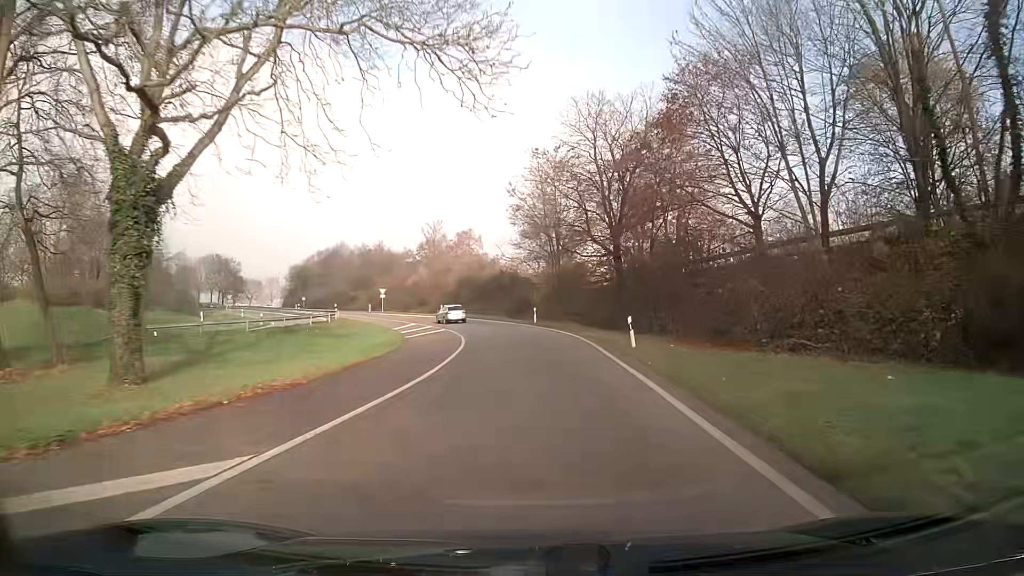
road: trunk_link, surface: asphalt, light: Day
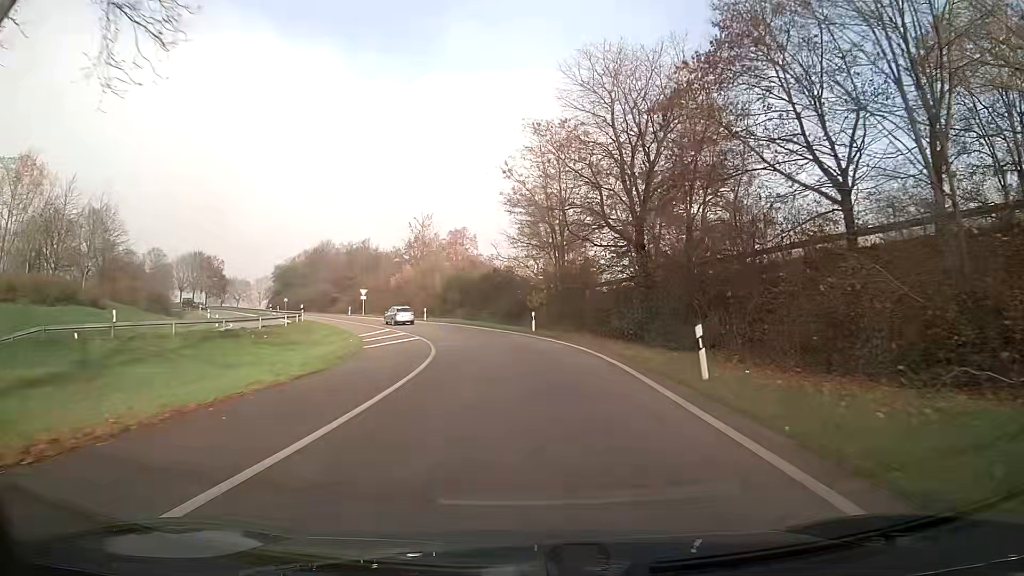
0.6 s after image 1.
(0.0, +9.4) m; 0°
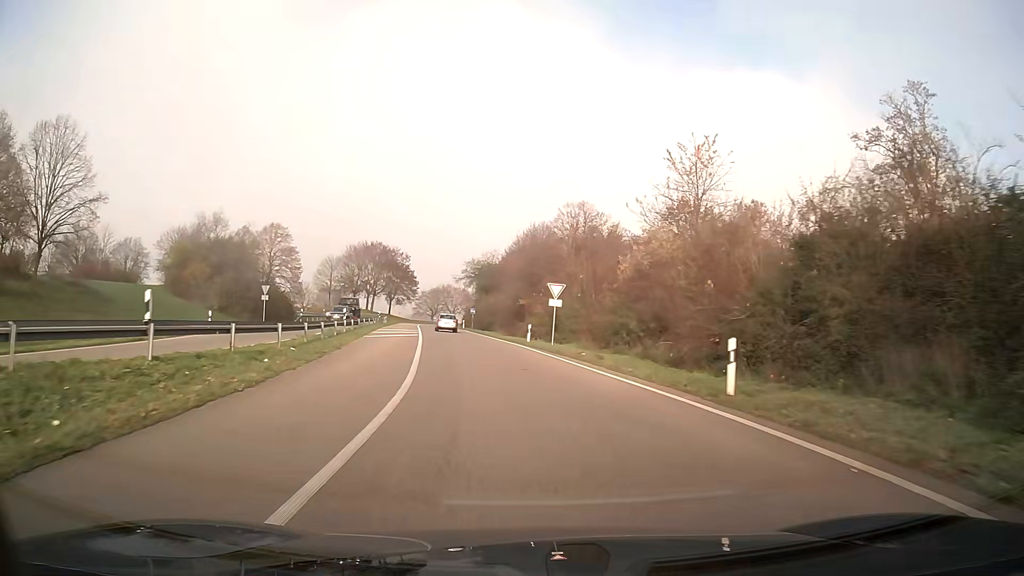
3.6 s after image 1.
(-8.4, +46.1) m; -23°
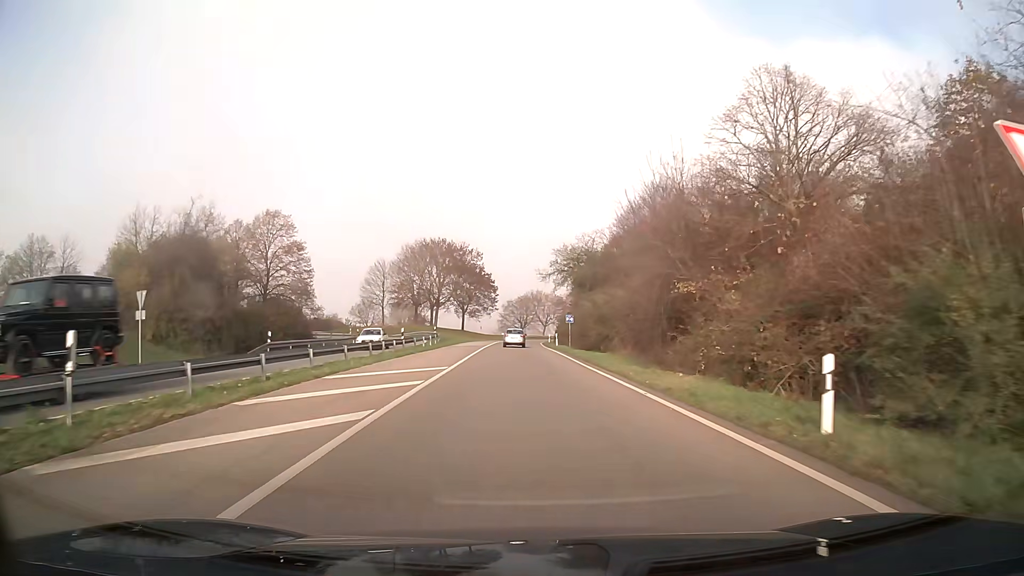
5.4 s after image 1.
(-2.1, +28.8) m; -7°
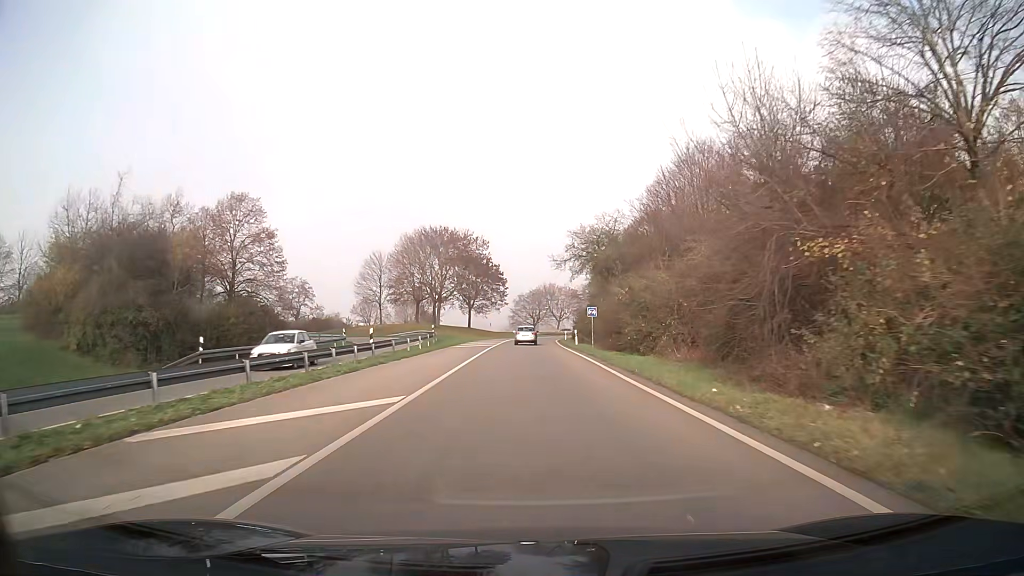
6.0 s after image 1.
(-0.1, +9.7) m; -1°
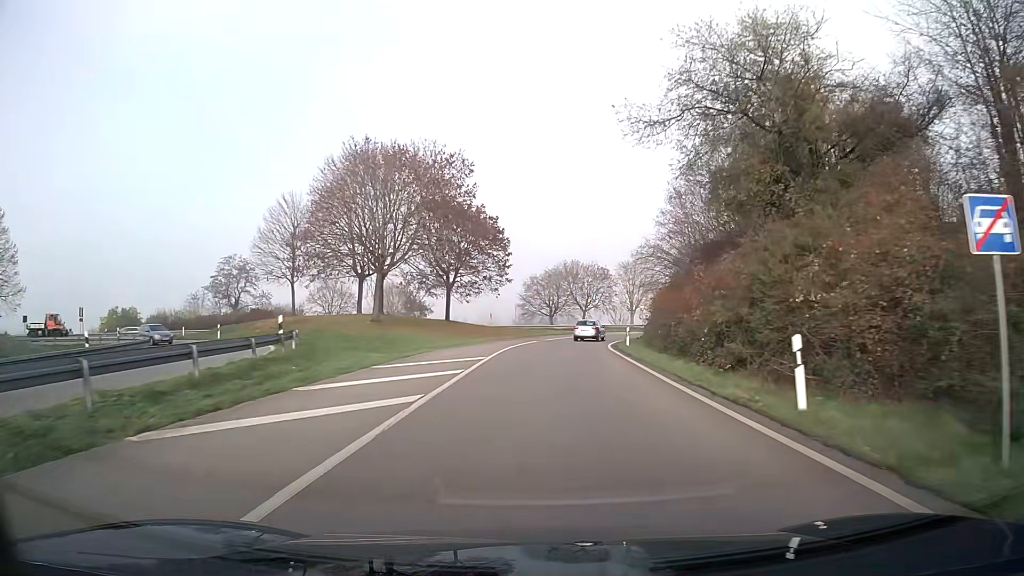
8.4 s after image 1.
(-0.5, +38.7) m; -1°
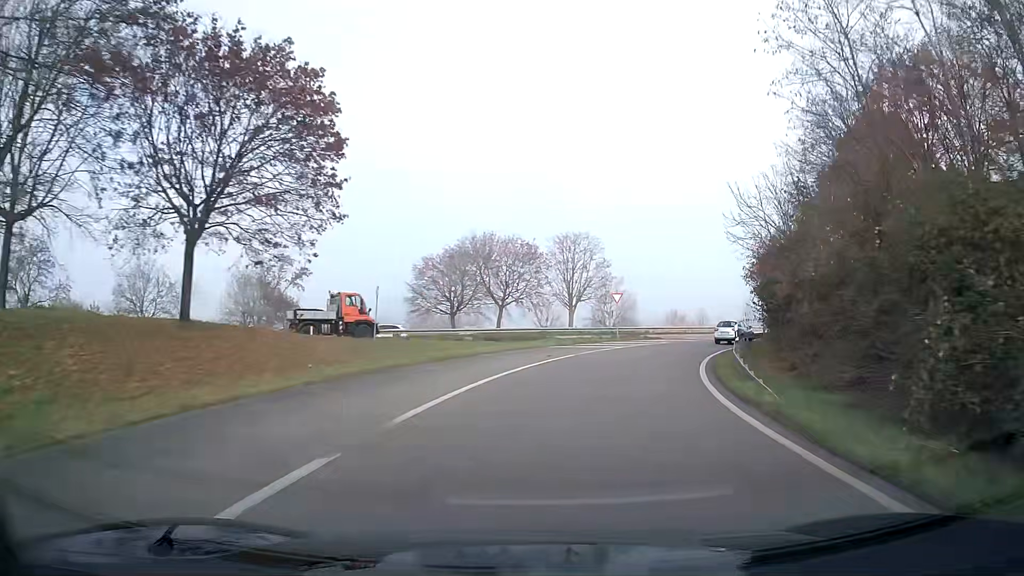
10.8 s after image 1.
(+1.9, +36.1) m; +10°
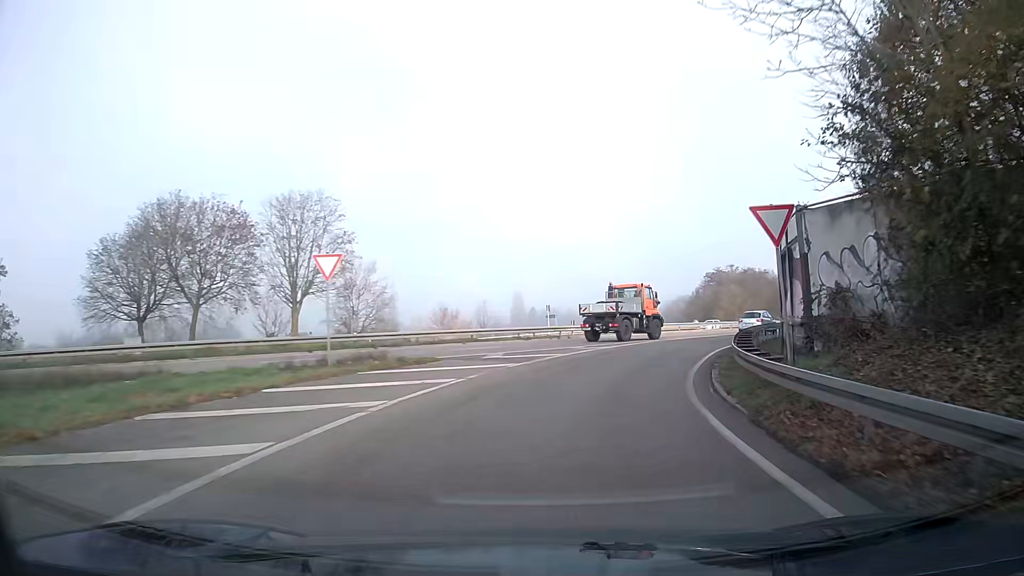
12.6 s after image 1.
(+4.4, +25.7) m; +20°
